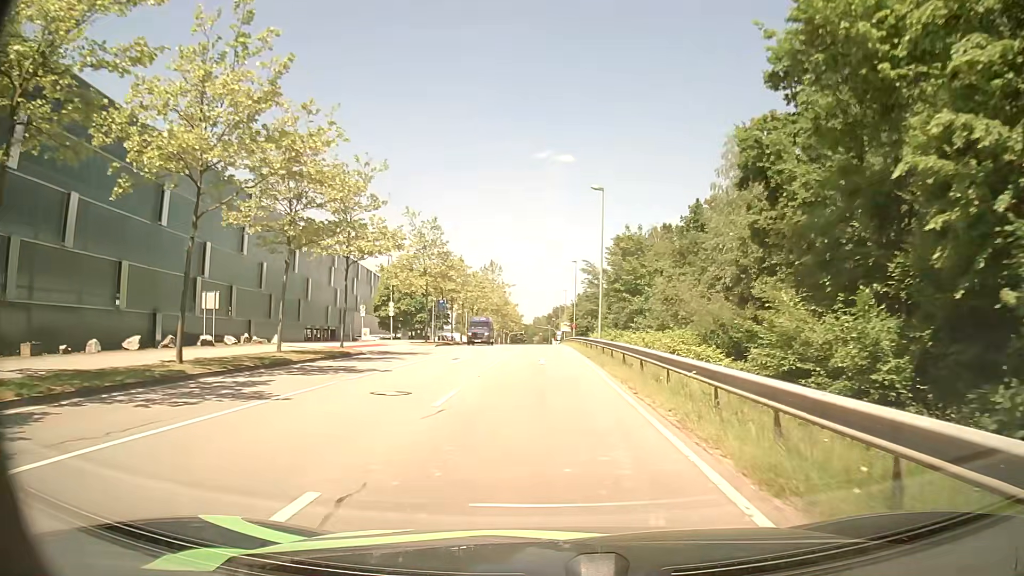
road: secondary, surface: asphalt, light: Day
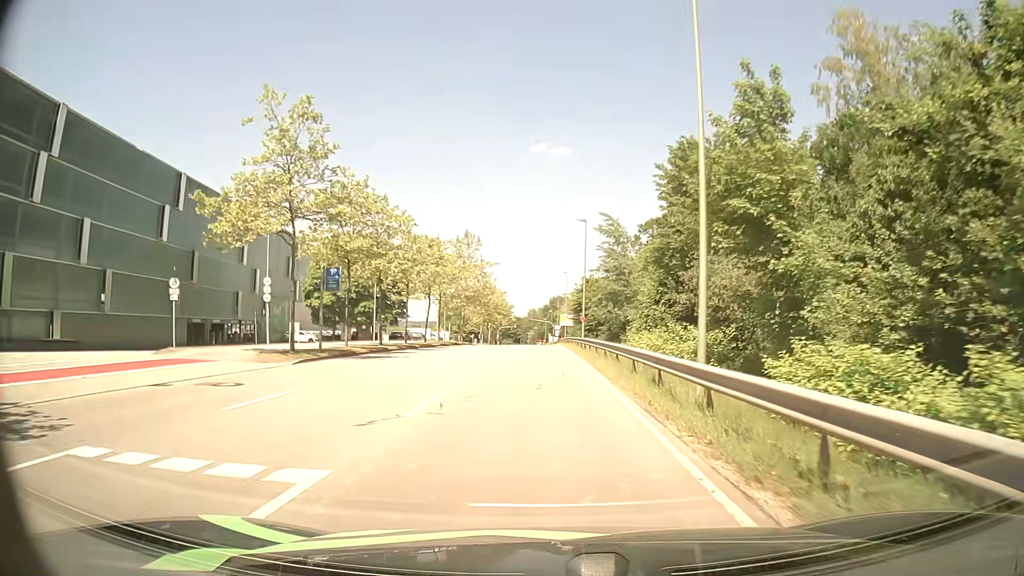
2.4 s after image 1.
(0.0, +28.4) m; 0°
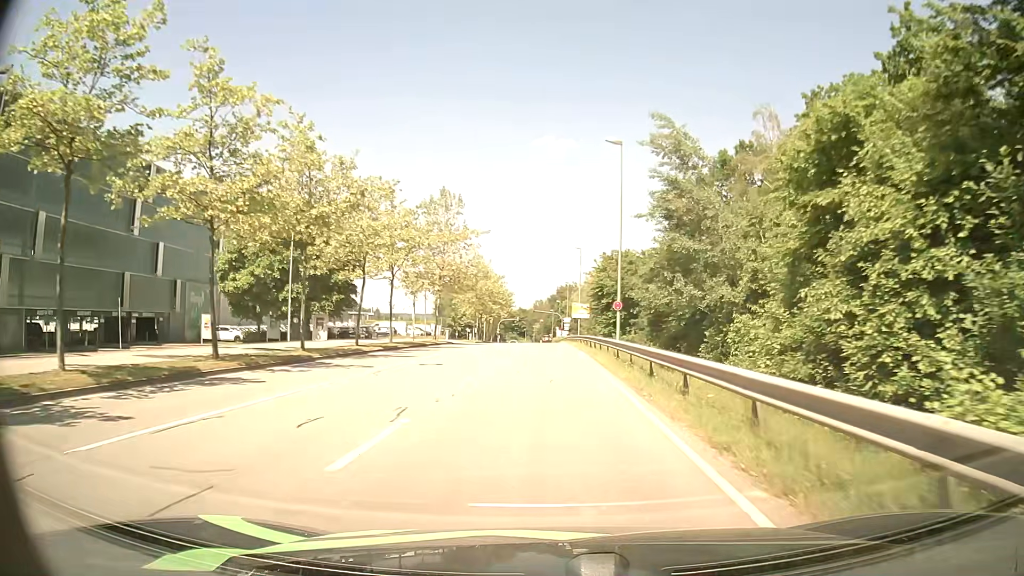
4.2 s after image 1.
(-0.2, +22.0) m; -1°
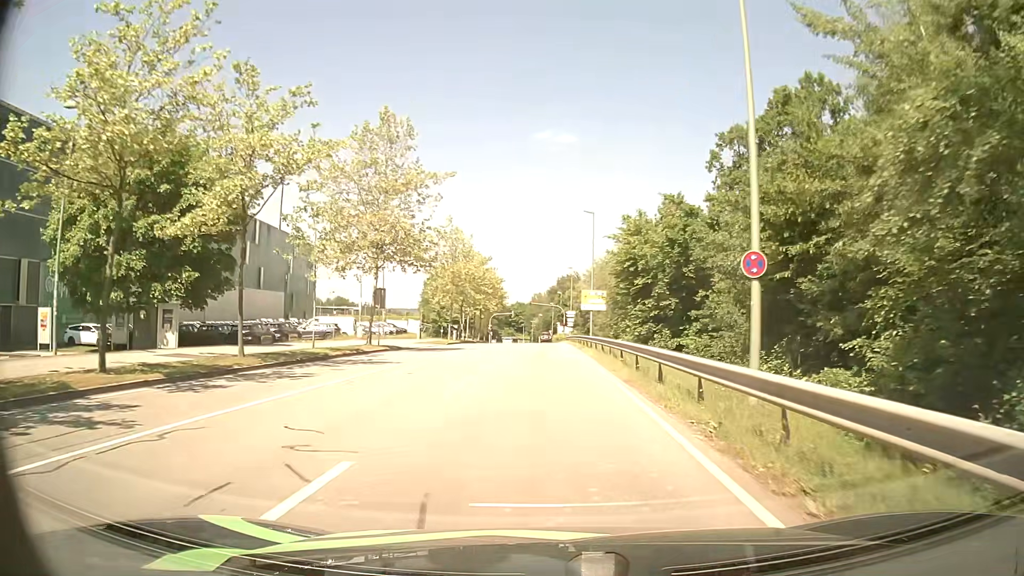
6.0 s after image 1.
(+0.1, +20.8) m; 0°
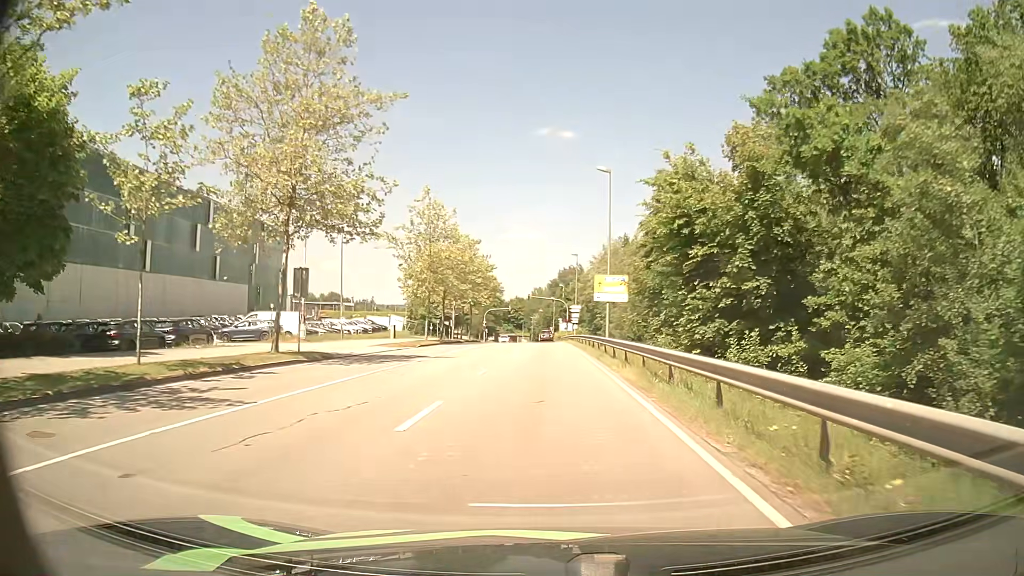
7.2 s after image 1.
(0.0, +12.9) m; 0°
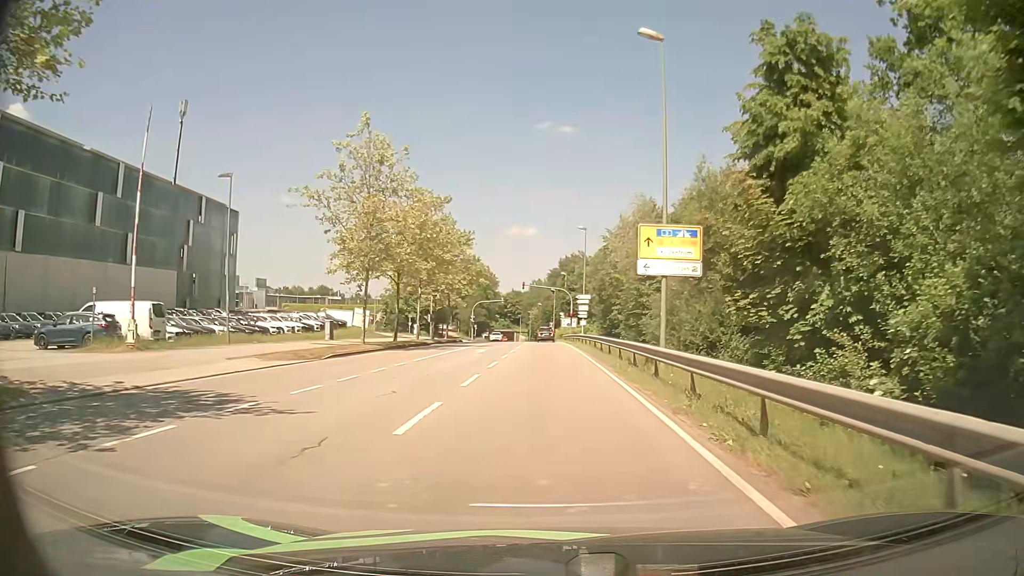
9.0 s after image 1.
(0.0, +18.1) m; 0°
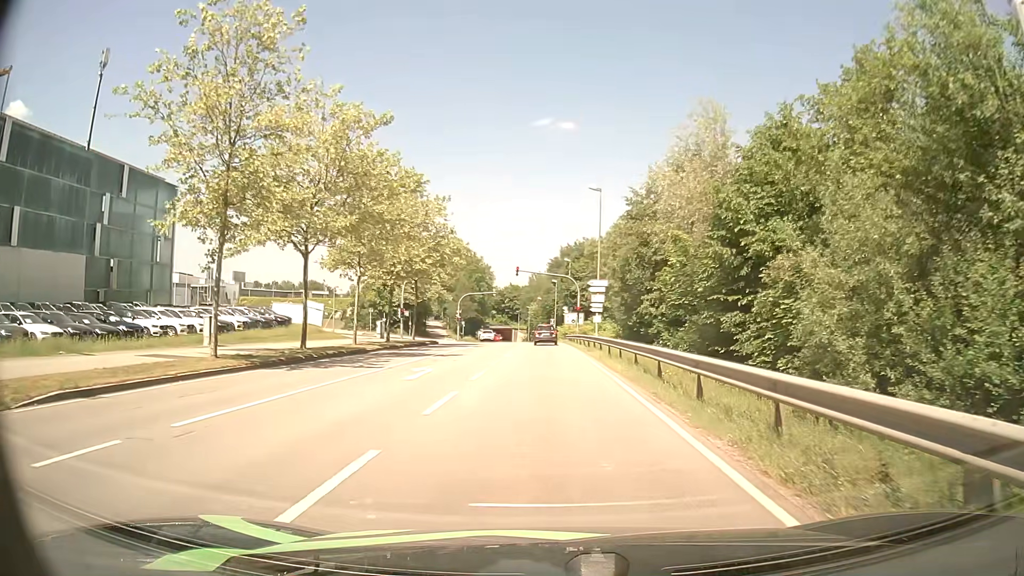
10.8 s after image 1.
(-0.1, +16.3) m; -1°
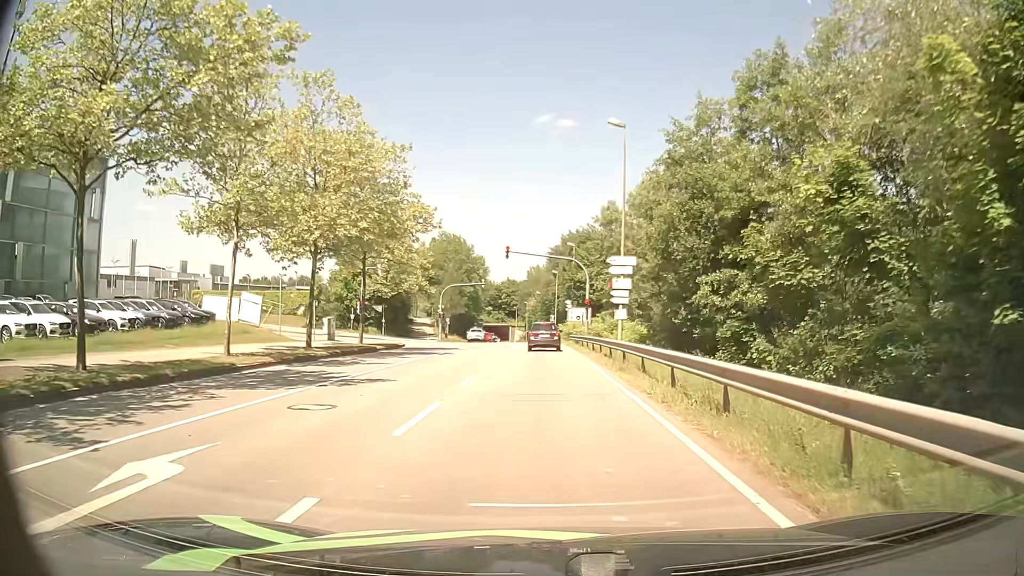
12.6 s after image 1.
(0.0, +13.7) m; 0°
